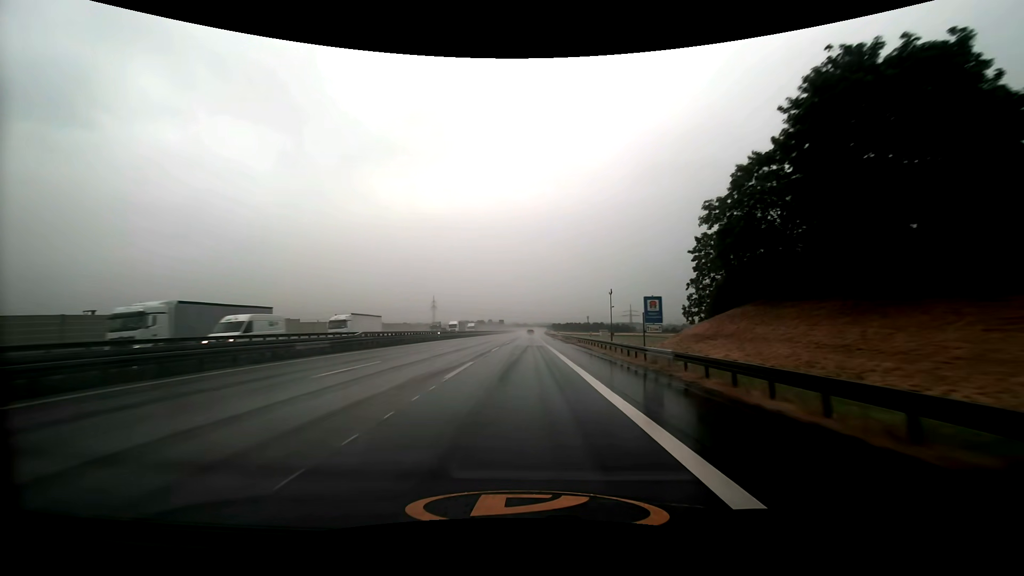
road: motorway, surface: asphalt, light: Day
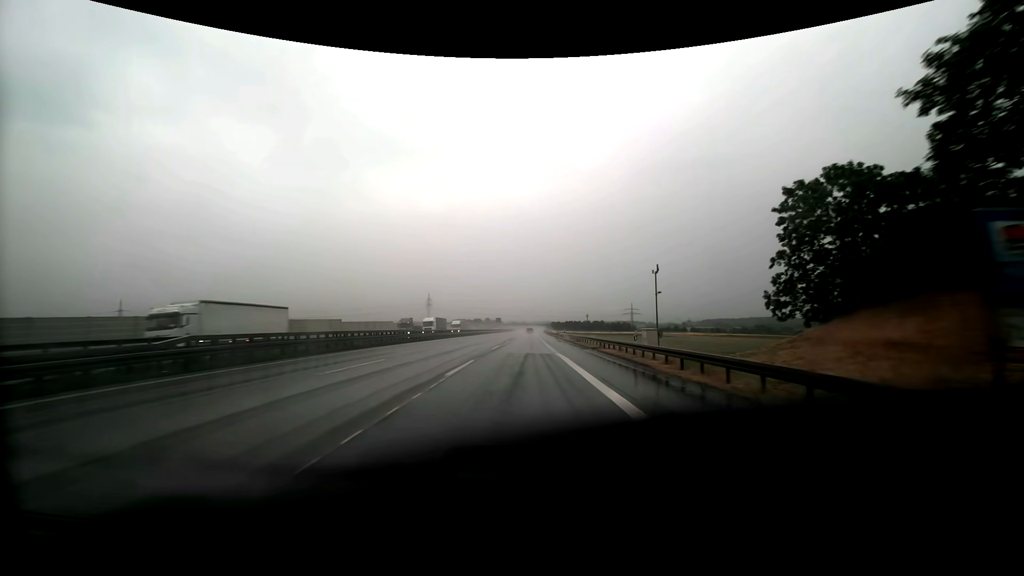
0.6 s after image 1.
(0.0, +17.6) m; +1°
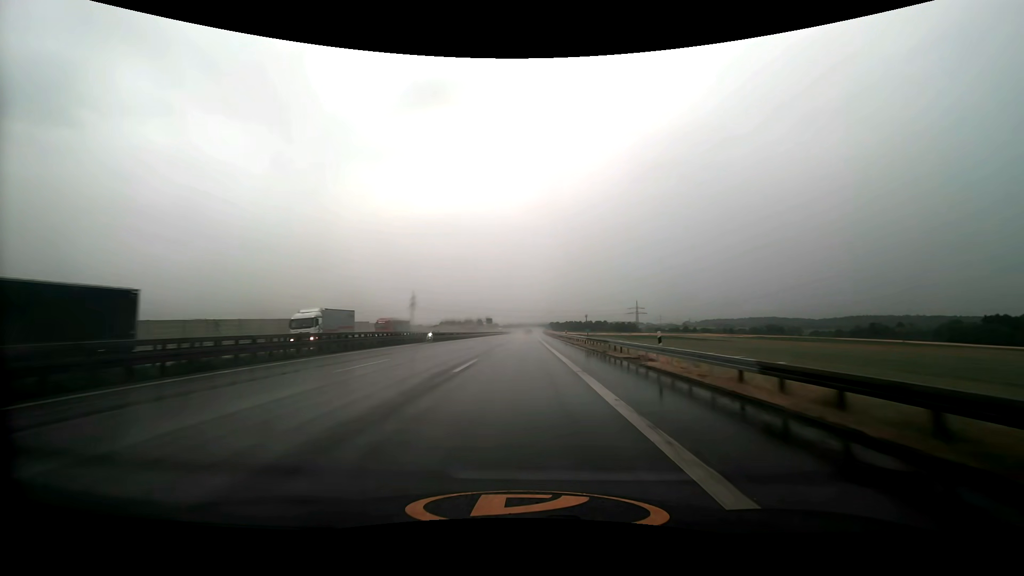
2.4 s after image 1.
(-0.1, +53.3) m; 0°
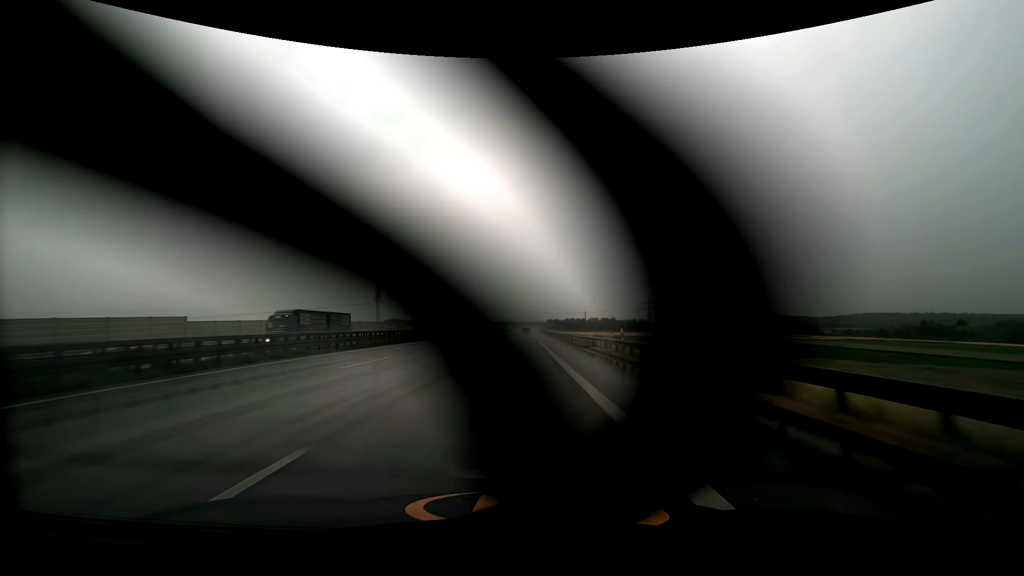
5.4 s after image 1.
(+0.7, +89.0) m; +1°
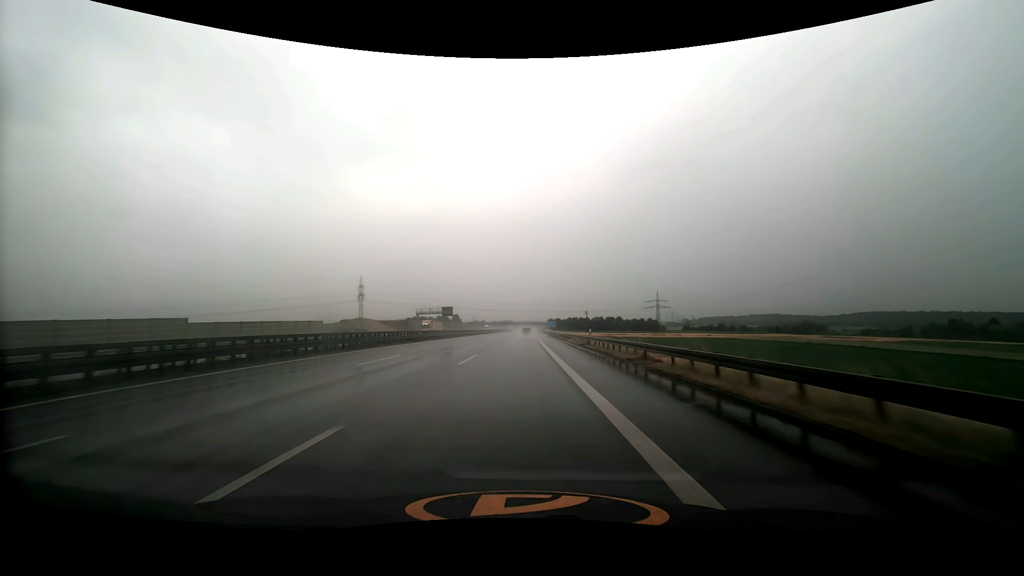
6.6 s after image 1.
(0.0, +35.0) m; 0°
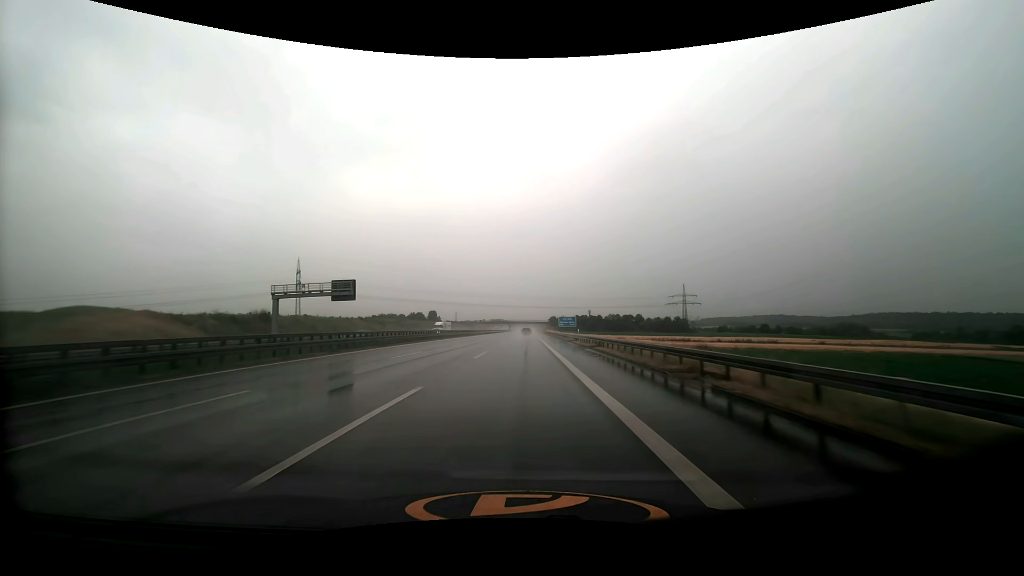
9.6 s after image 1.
(+0.1, +86.7) m; 0°
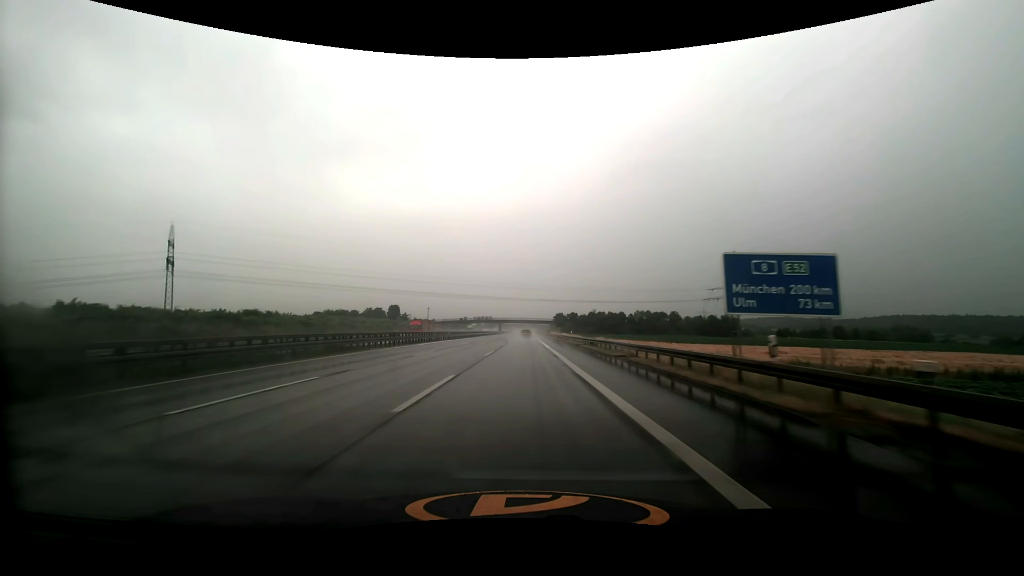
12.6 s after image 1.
(+0.3, +86.7) m; 0°
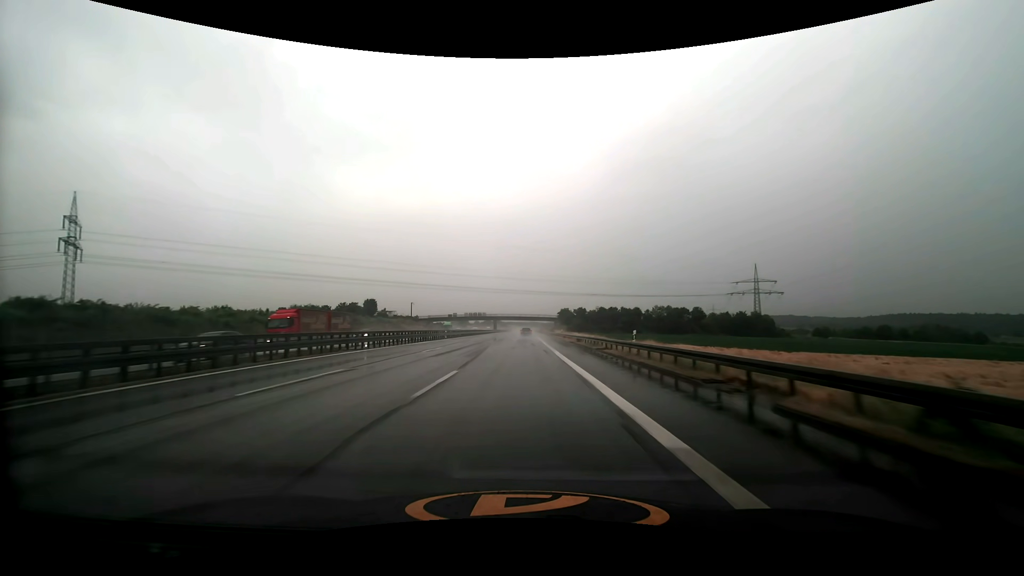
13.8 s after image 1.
(0.0, +34.7) m; 0°
(0, +10) (0, +20) (0, +30) (0, +40) (0, +50) (0, +60) (0, +70) (0, +80) (0, +90) (0, +100) m
